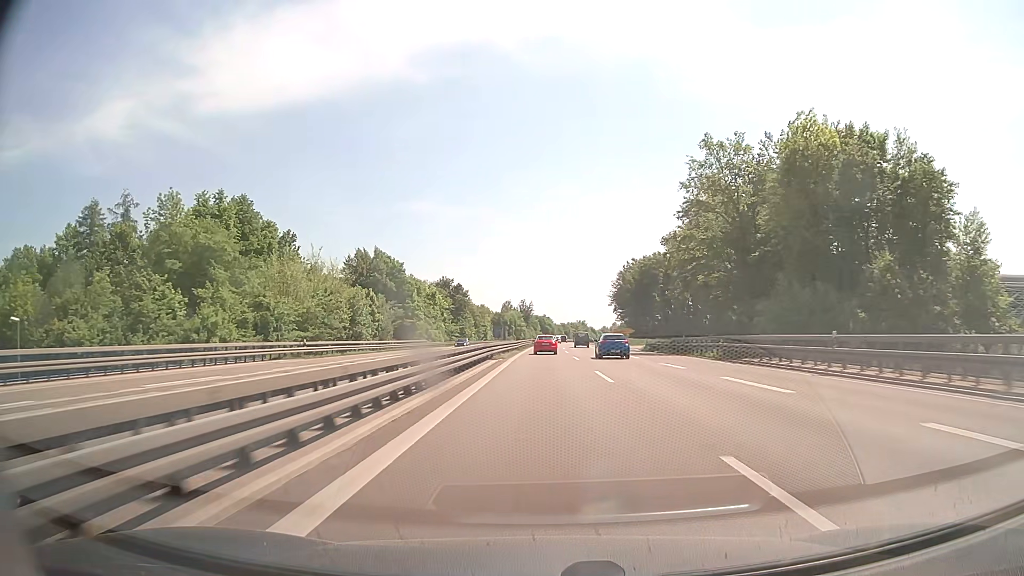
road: trunk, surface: asphalt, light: Day
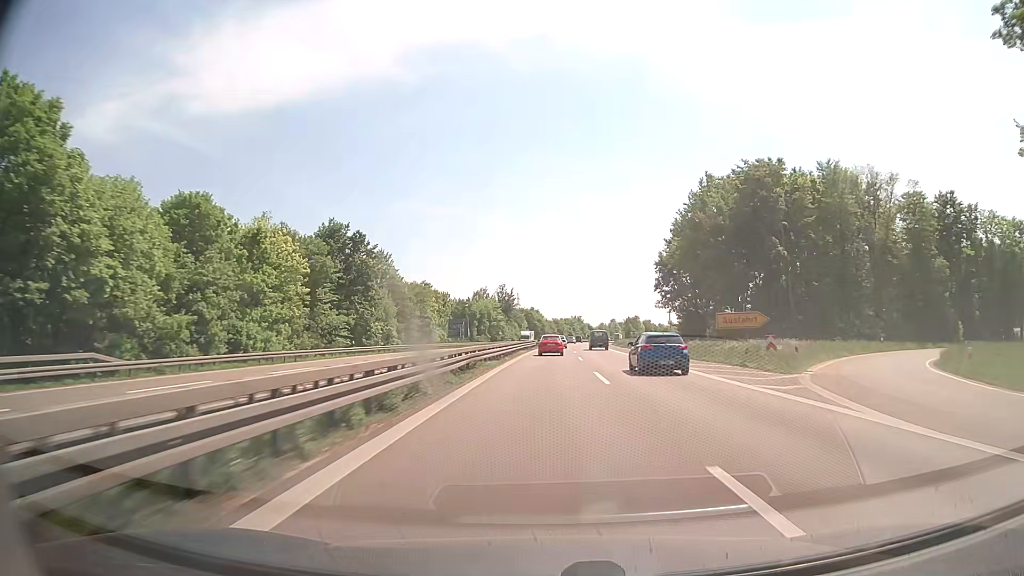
(+0.4, +72.5) m; +1°
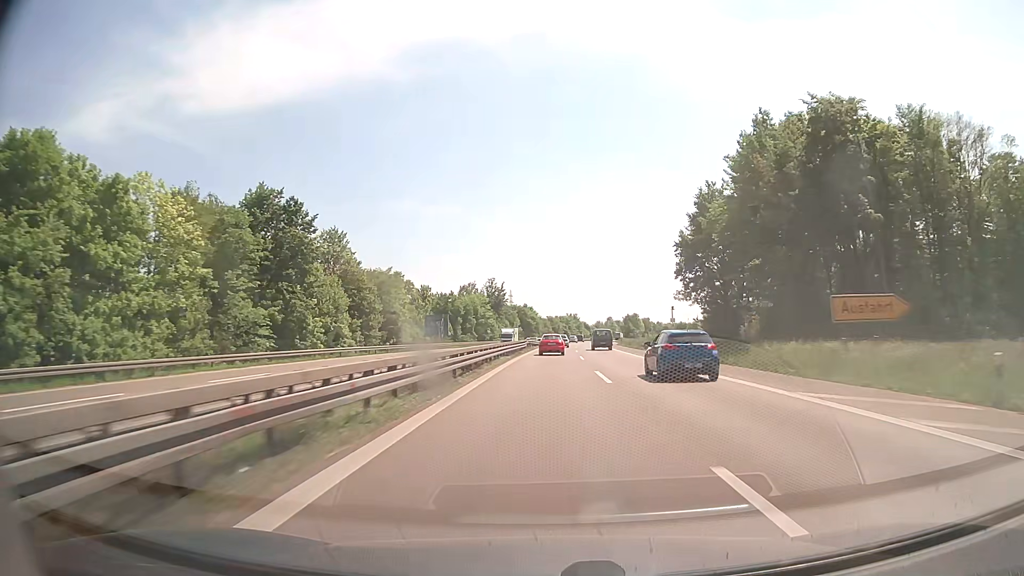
(0.0, +18.1) m; 0°
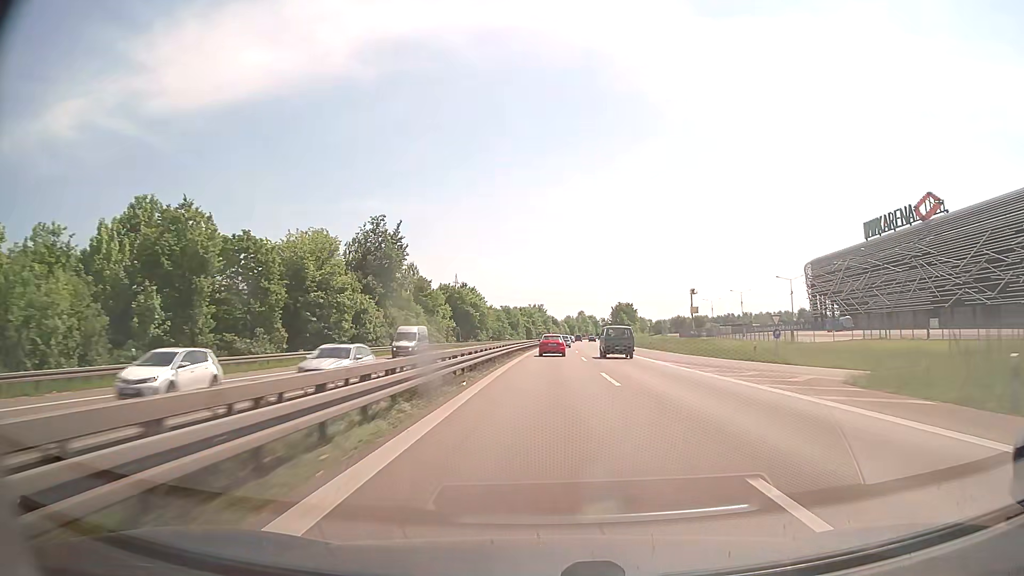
(+2.1, +90.6) m; +3°
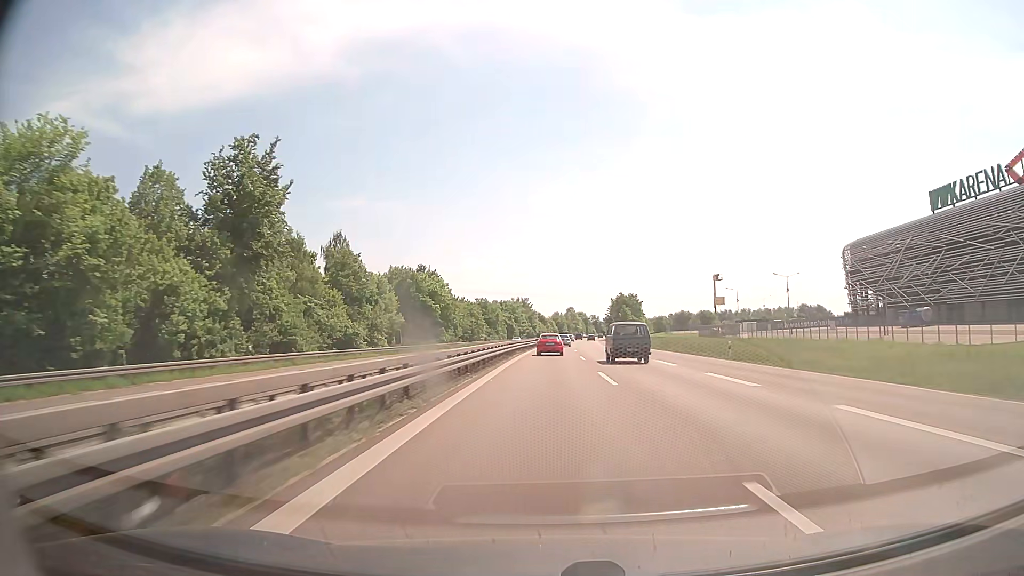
(+0.4, +36.2) m; +1°
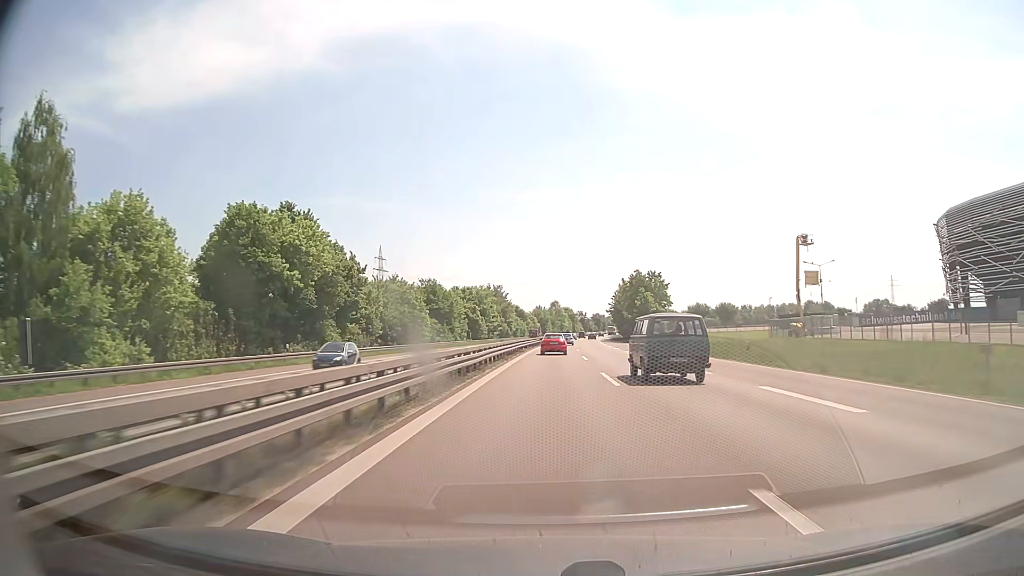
(+0.7, +54.2) m; +1°
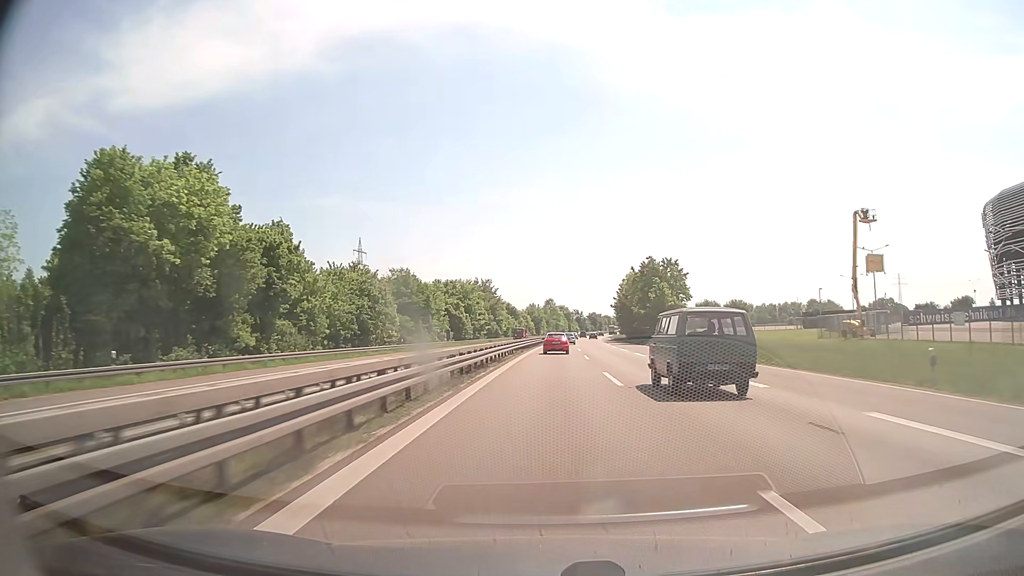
(+0.1, +18.1) m; +1°
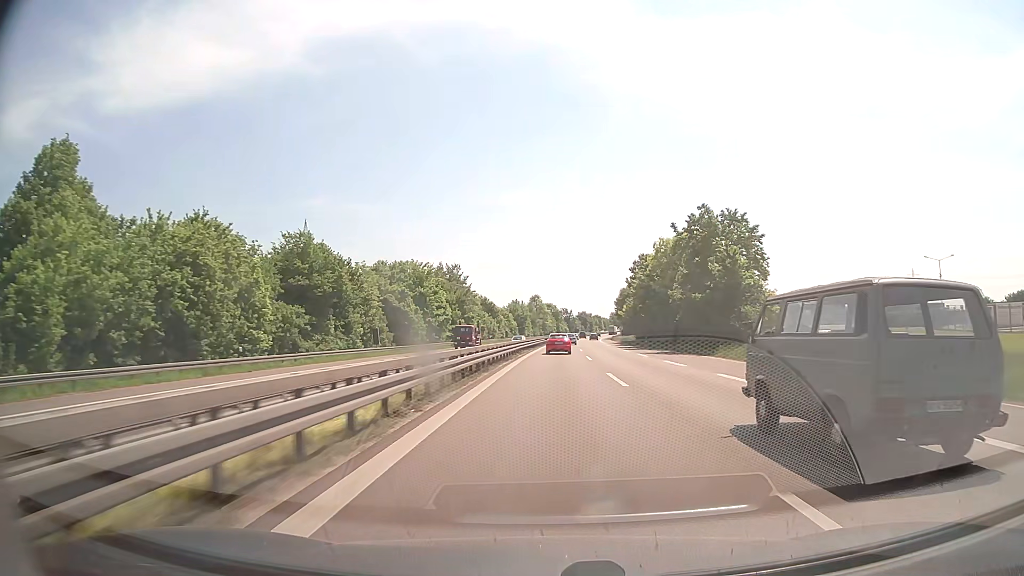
(+0.3, +36.2) m; +1°
(0, +10) (0, +20) (0, +30) (+1, +40) (+1, +50) (+1, +60) (+2, +70) (+2, +80) (+3, +90) (+3, +100) m
